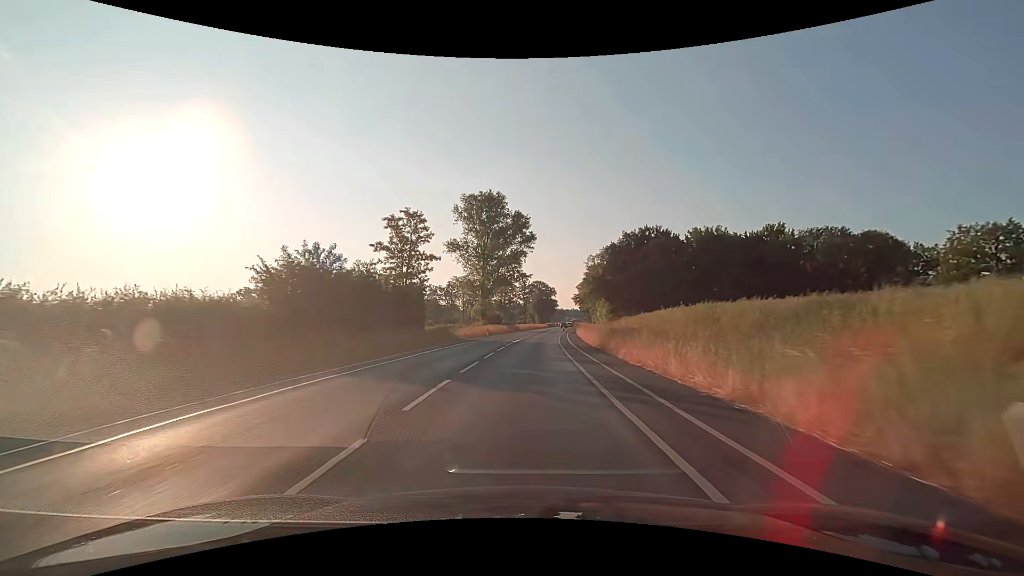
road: secondary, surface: asphalt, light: Day
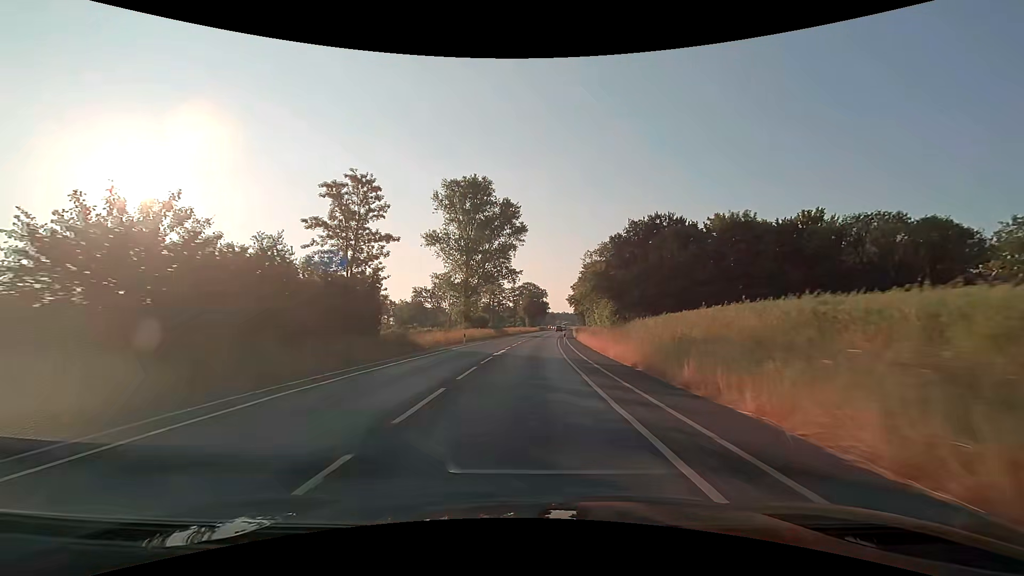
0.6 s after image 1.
(+0.1, +12.5) m; +1°
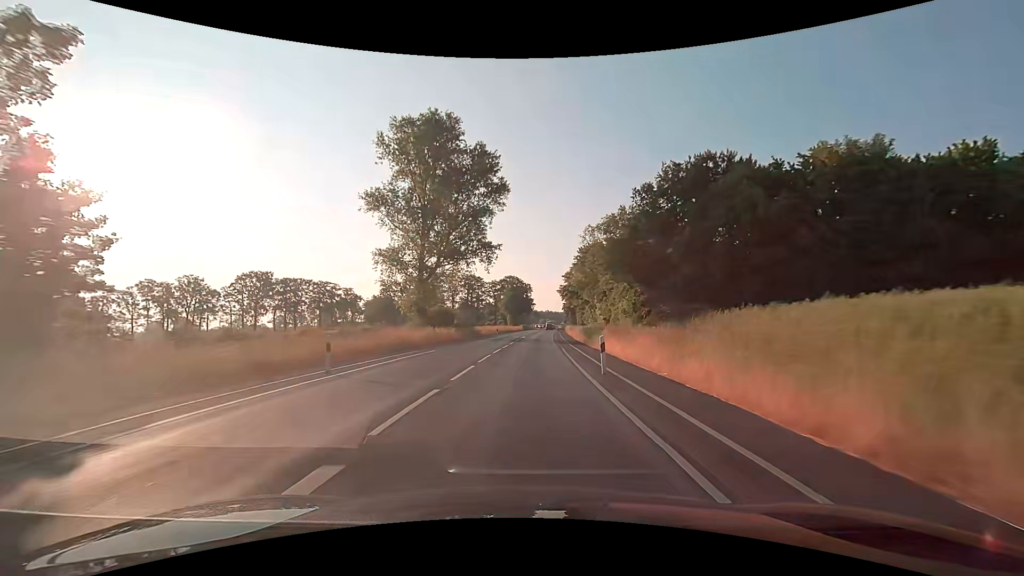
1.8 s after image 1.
(+0.4, +24.9) m; +2°
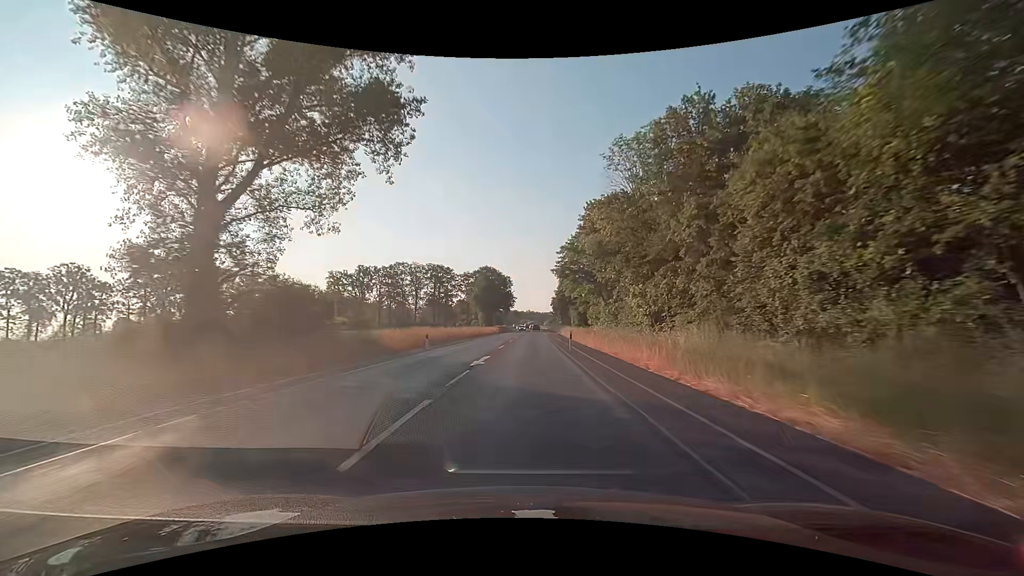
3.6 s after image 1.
(+0.8, +37.4) m; +2°
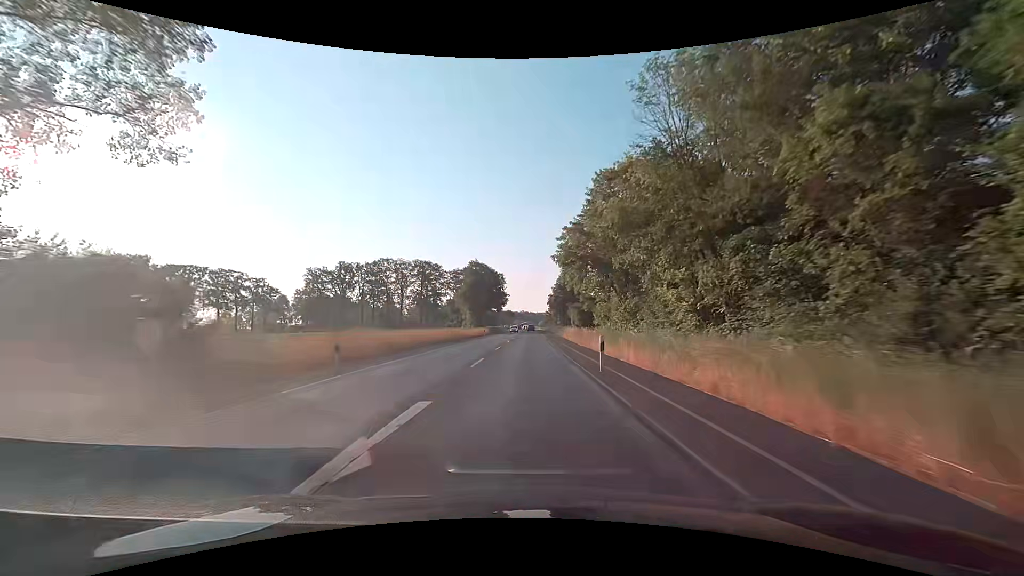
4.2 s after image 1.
(+0.1, +12.5) m; +1°
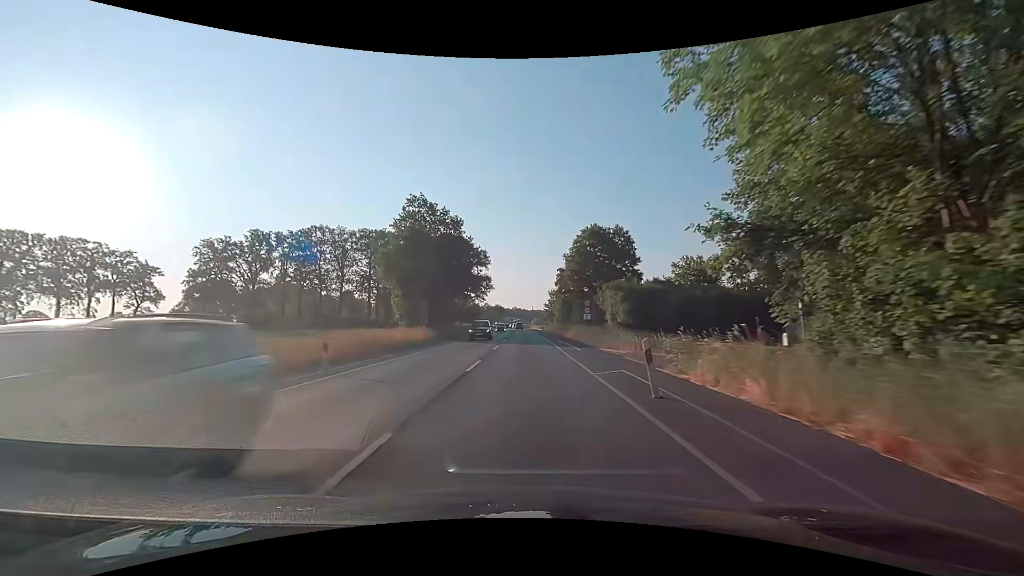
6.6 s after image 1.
(+0.3, +49.9) m; +1°
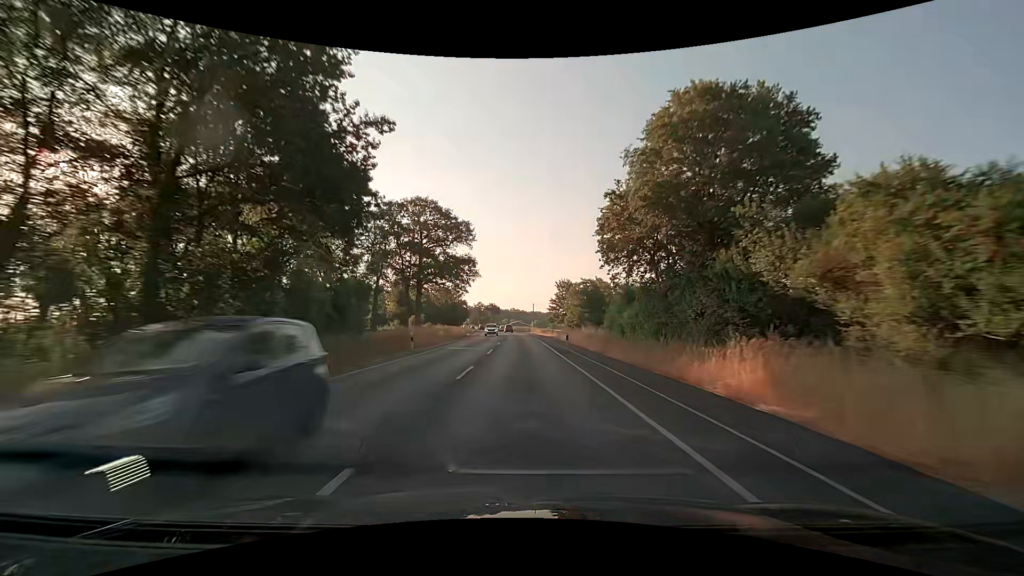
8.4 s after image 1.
(+0.2, +37.4) m; 0°
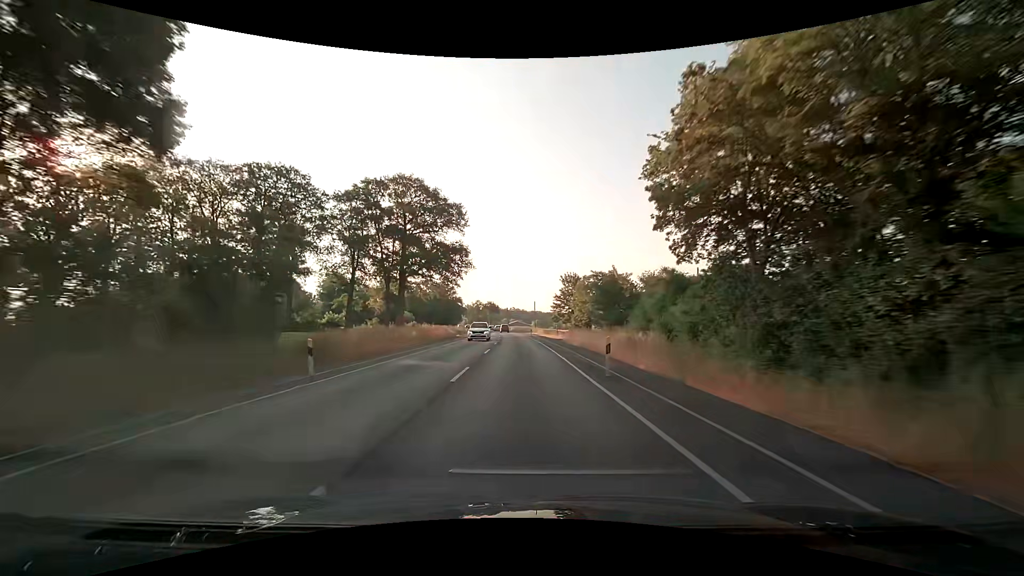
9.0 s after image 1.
(0.0, +12.6) m; 0°
(0, +10) (0, +20) (0, +30) (0, +40) (-1, +50) (-1, +60) (-2, +70) (-2, +80) (-3, +90) (-4, +100) m
